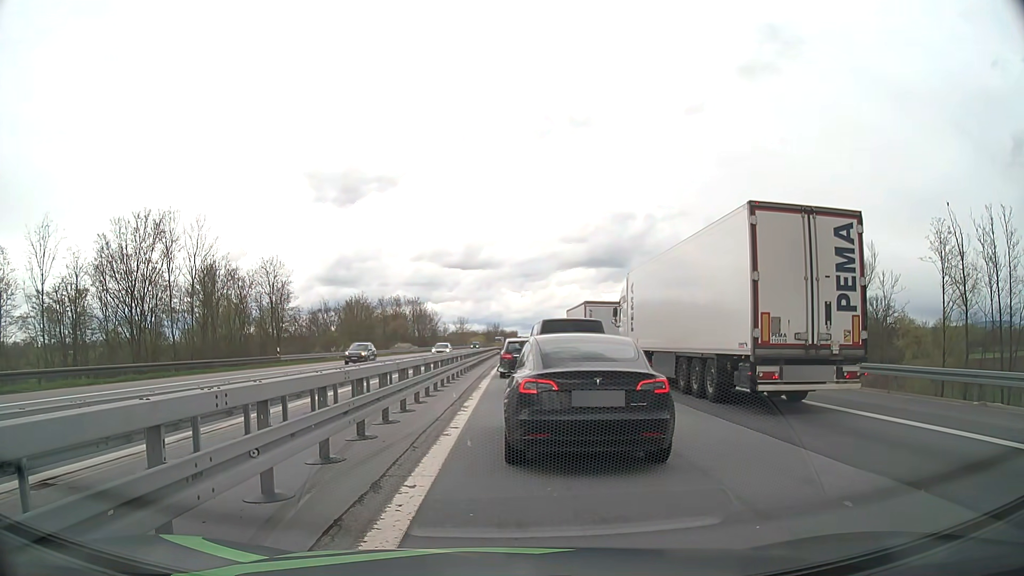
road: motorway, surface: asphalt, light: Day
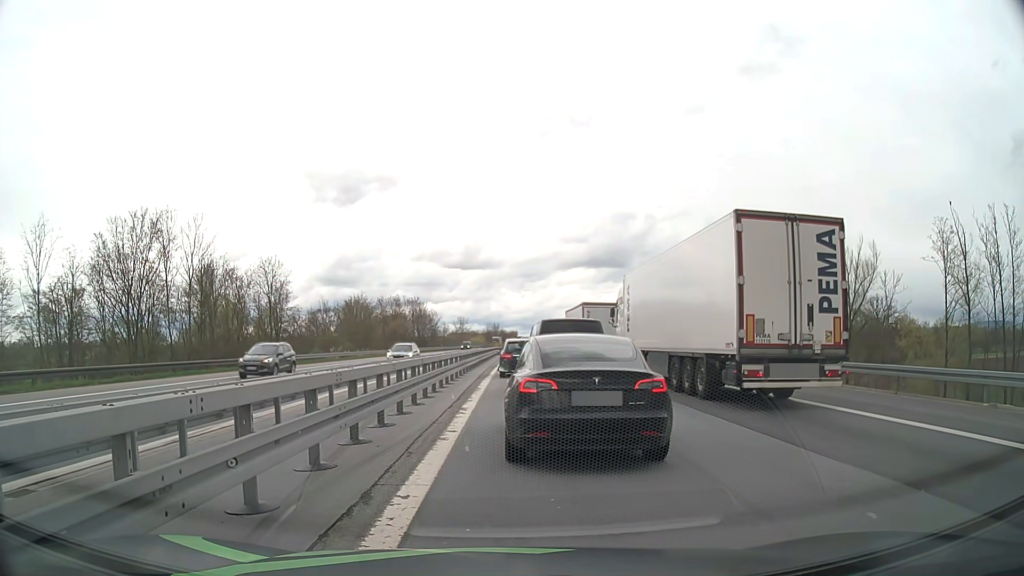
(0.0, +0.4) m; 0°
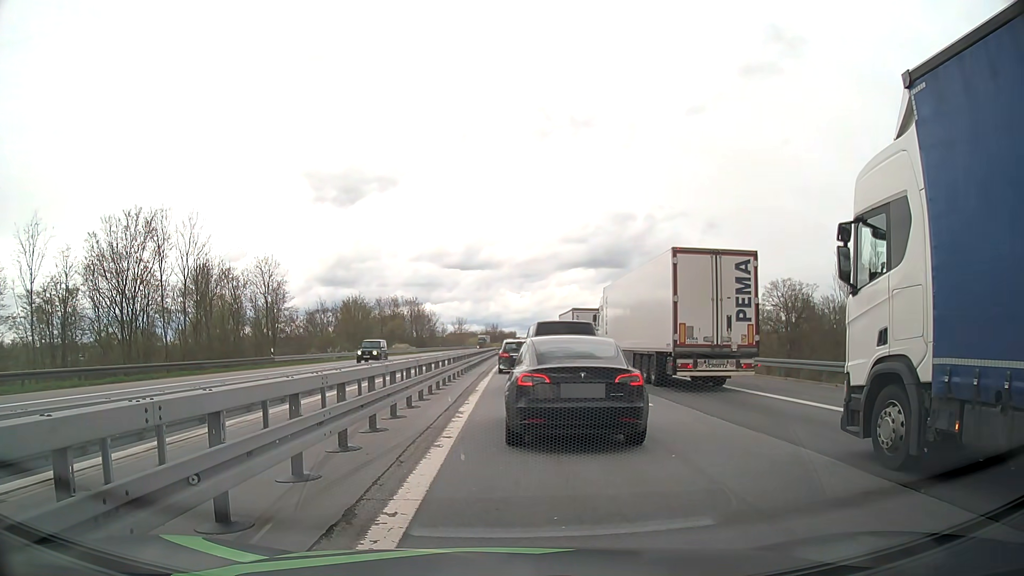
(0.0, +0.6) m; 0°
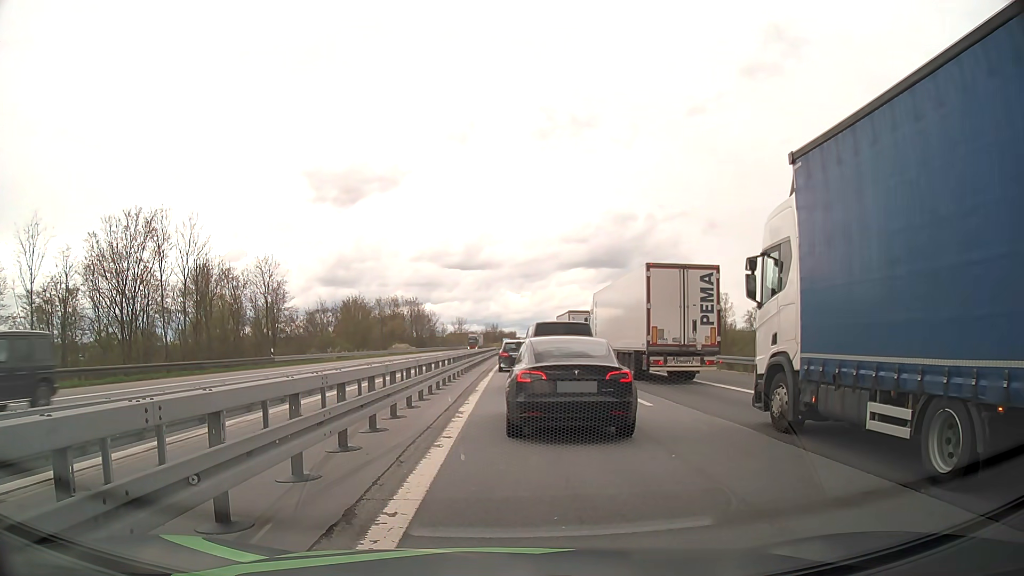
(0.0, 0.0) m; 0°
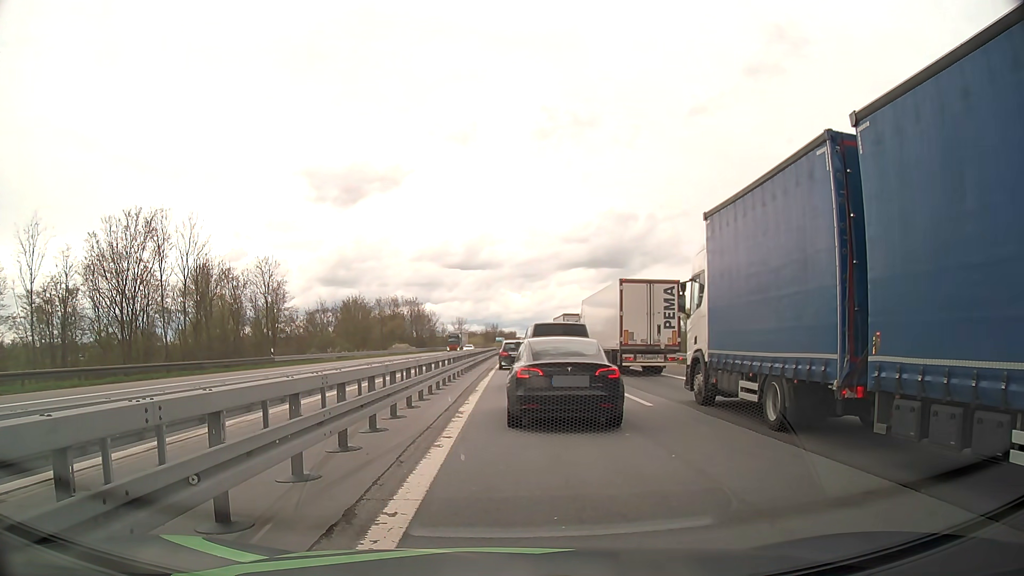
(0.0, 0.0) m; 0°
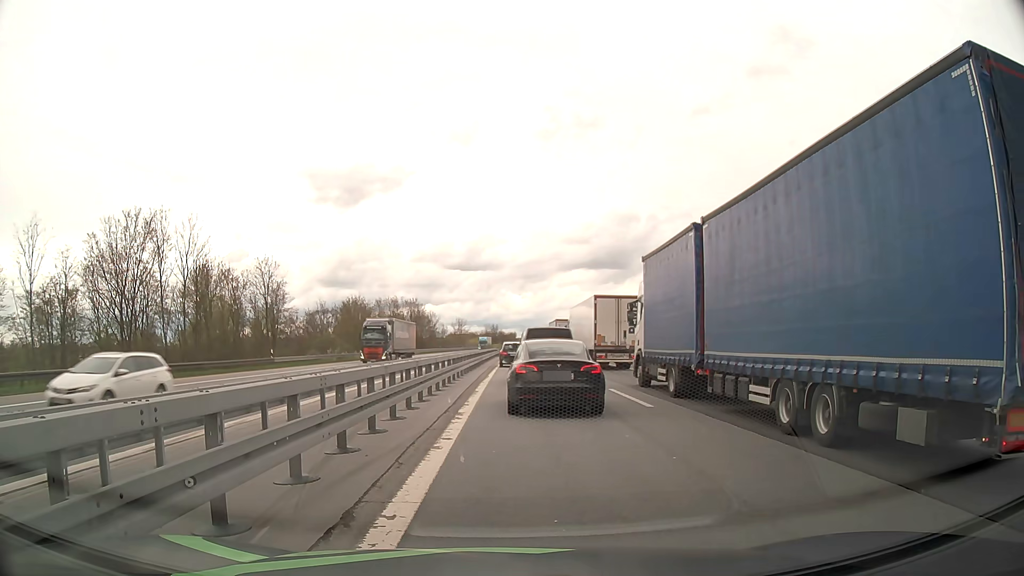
(0.0, 0.0) m; 0°
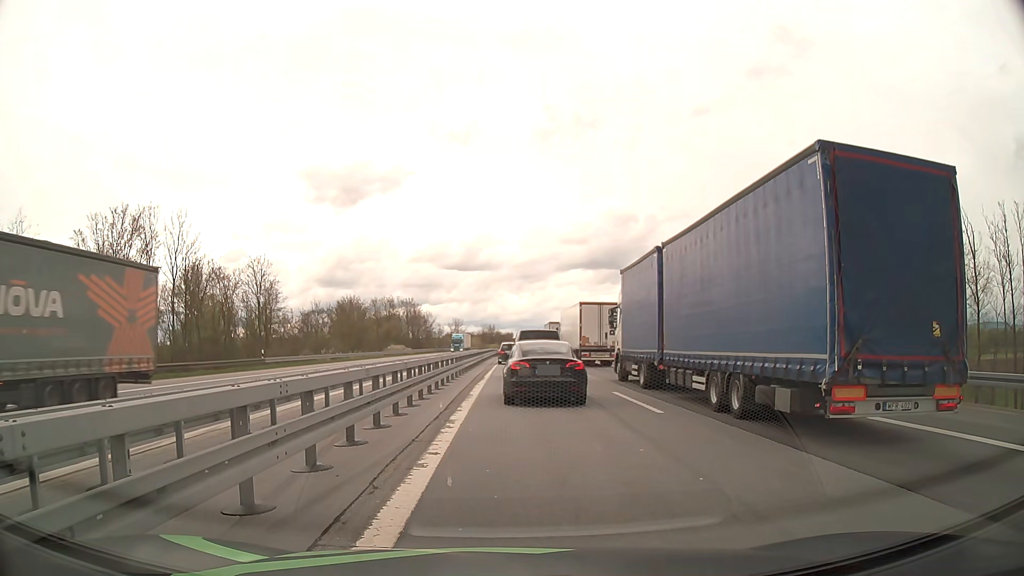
(0.0, +1.3) m; 0°
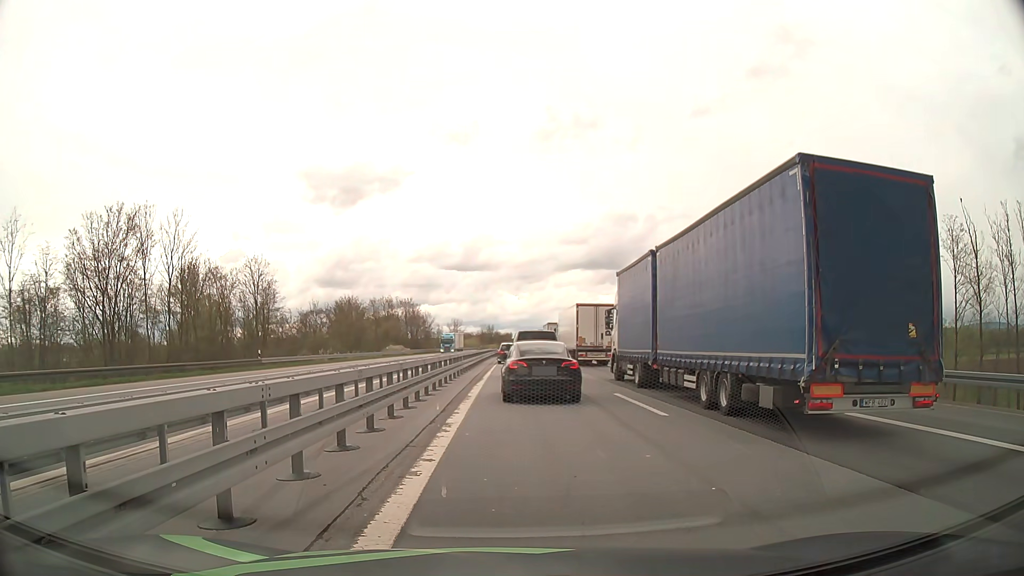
(0.0, +0.5) m; 0°
